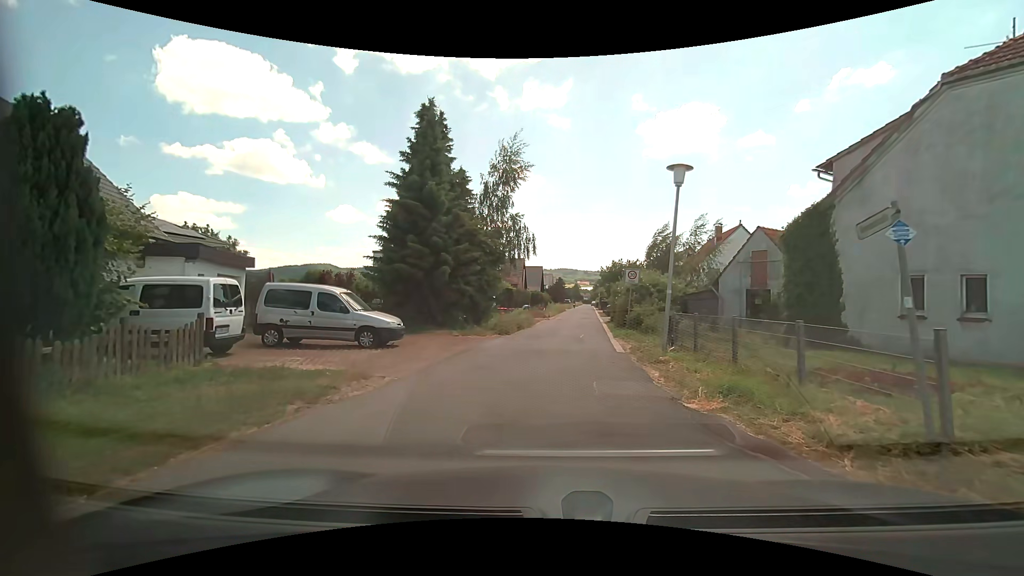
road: residential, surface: asphalt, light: Day
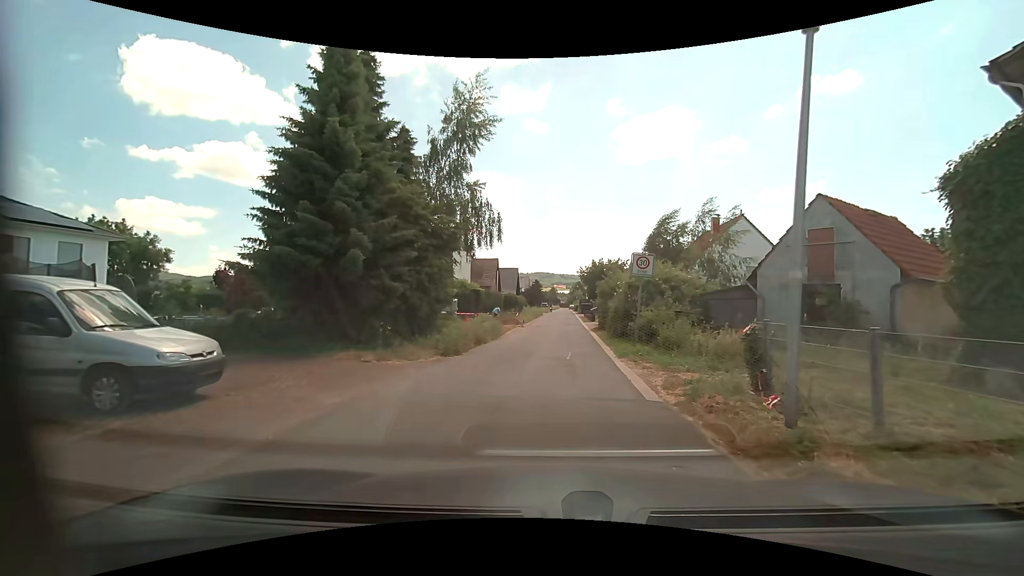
(+0.1, +7.5) m; +2°
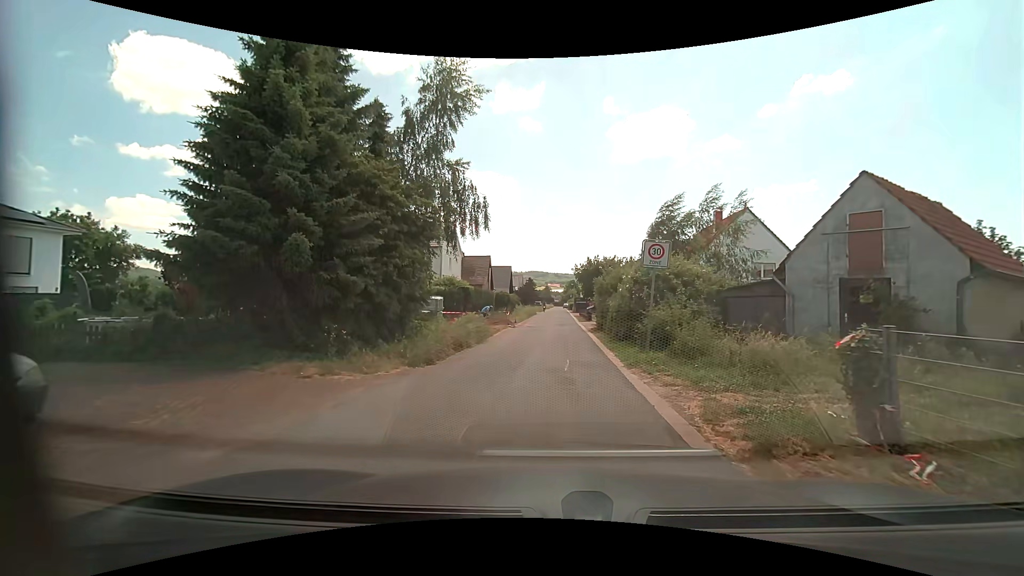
(0.0, +2.7) m; +1°
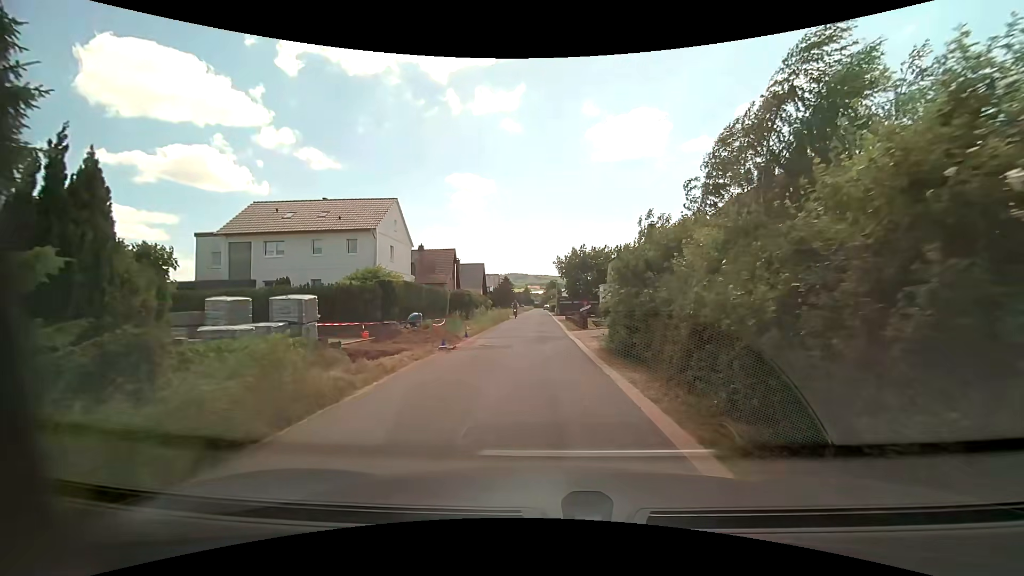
(+0.4, +14.6) m; +2°
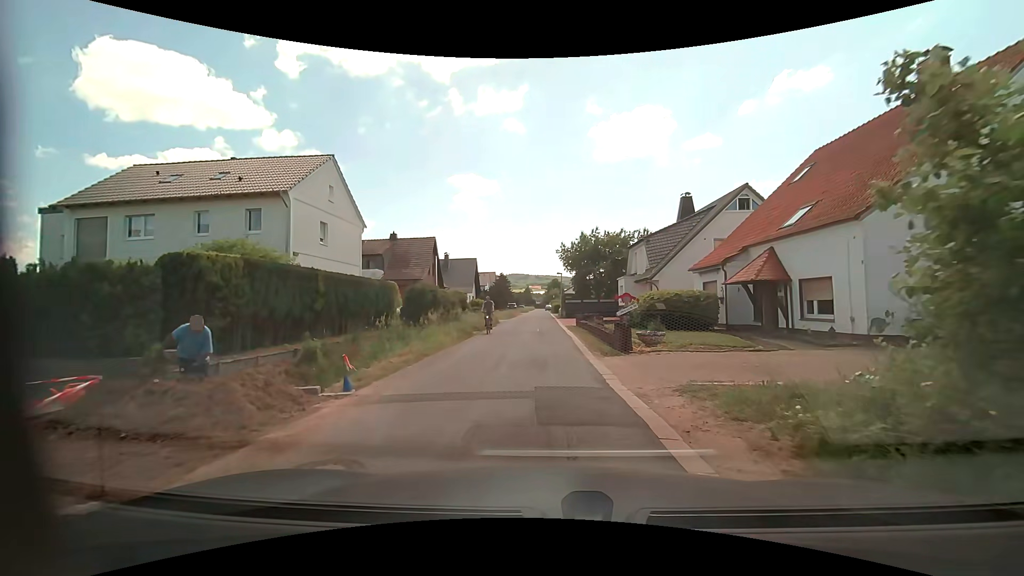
(+0.2, +13.4) m; 0°
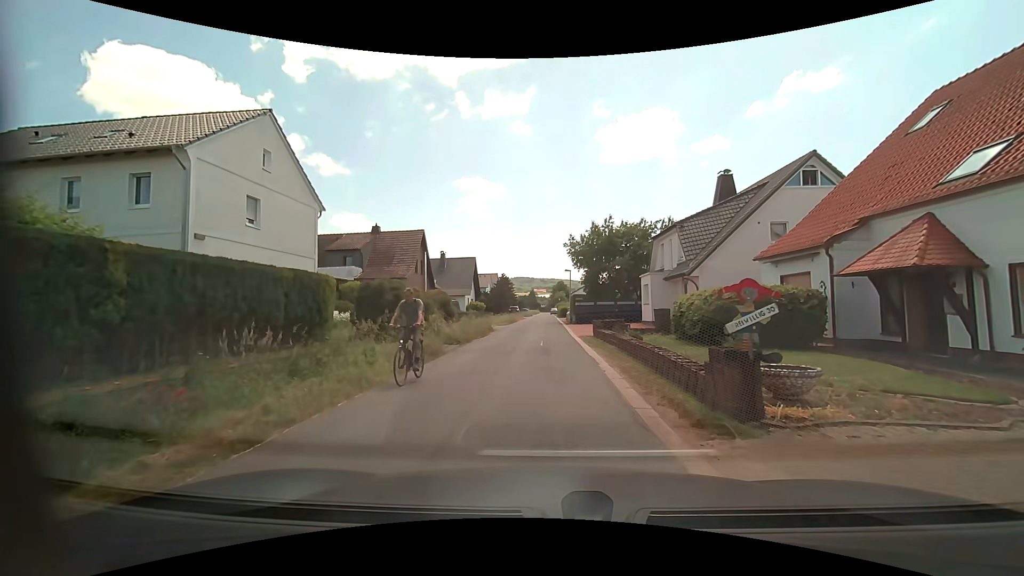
(0.0, +7.8) m; -1°
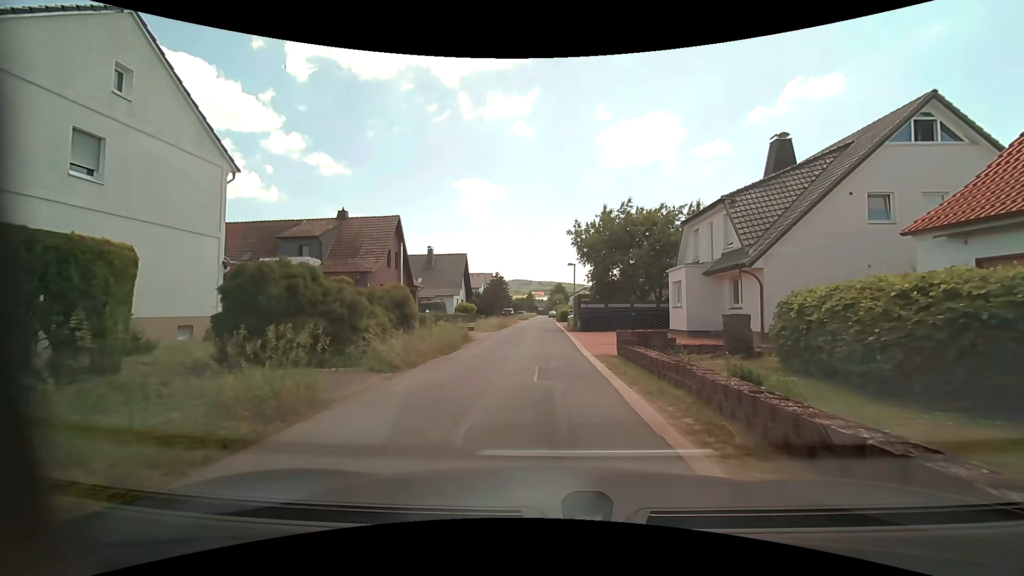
(0.0, +8.2) m; +1°
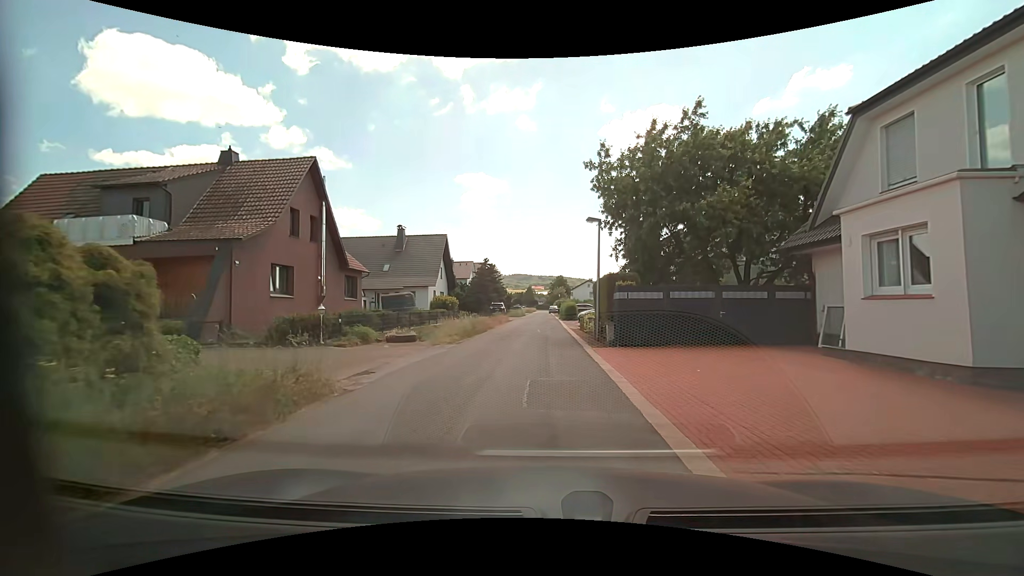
(-0.1, +15.5) m; 0°
(0, +10) (0, +20) (0, +30) (0, +40) (0, +50) (0, +60) (0, +70) (-1, +80) (-1, +90) (-1, +100) m
